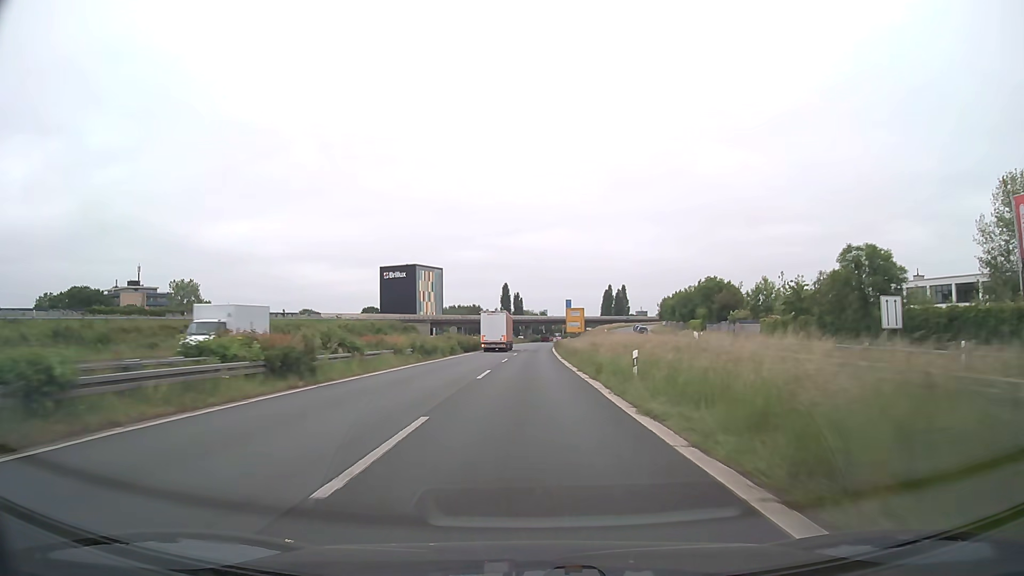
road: trunk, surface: asphalt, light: Day
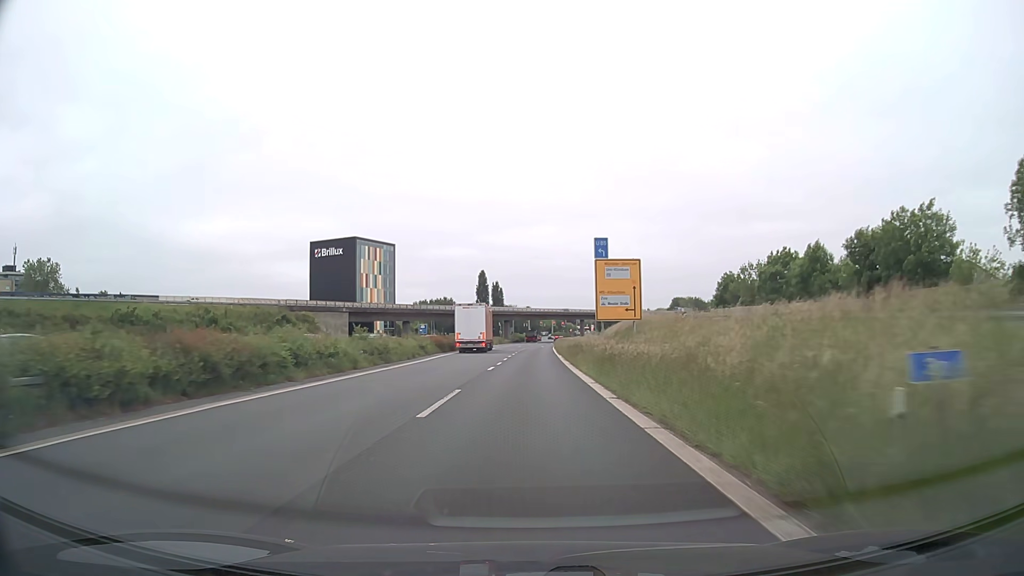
(+0.7, +63.3) m; +1°
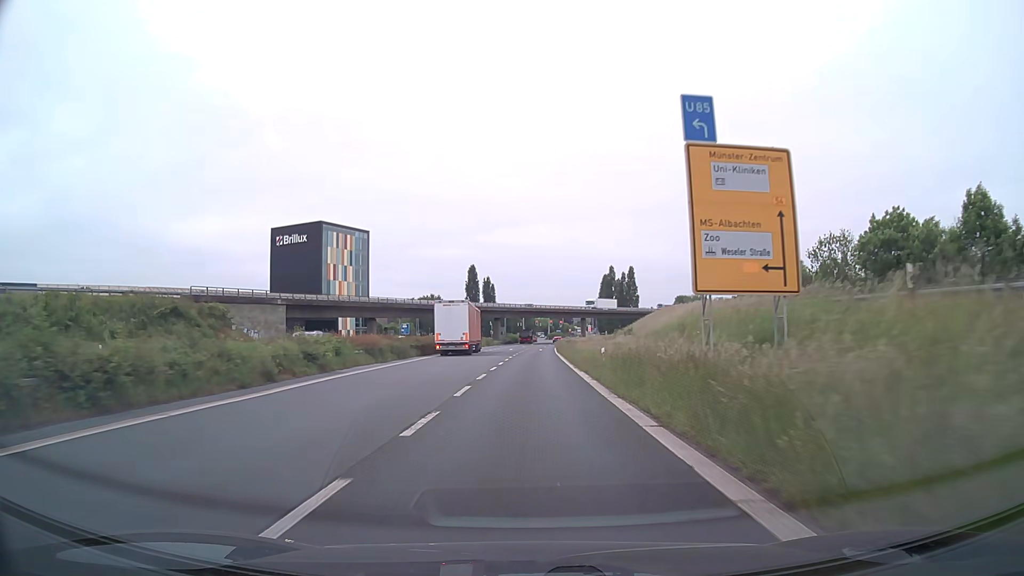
(+0.1, +25.1) m; +1°
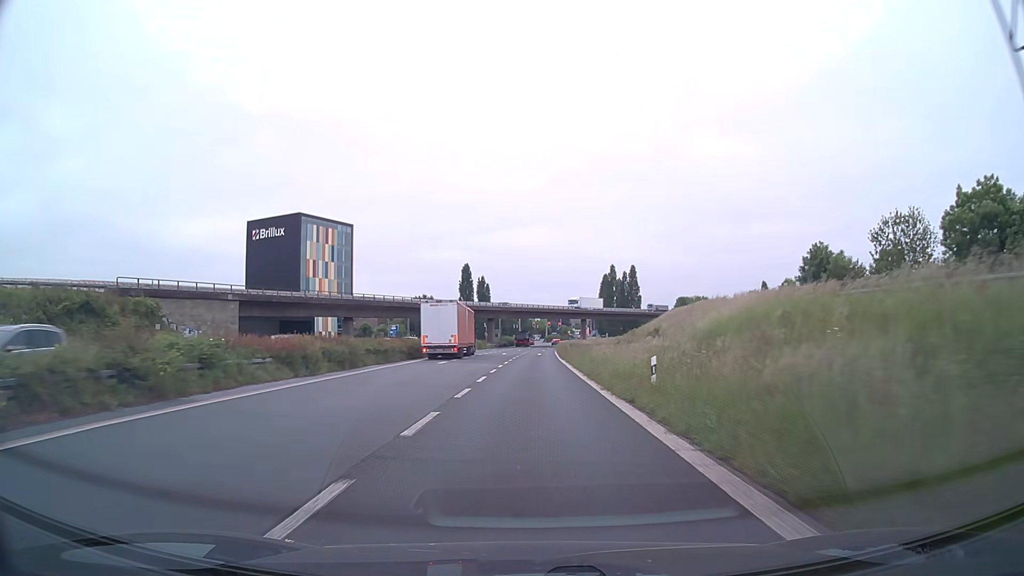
(0.0, +12.5) m; 0°
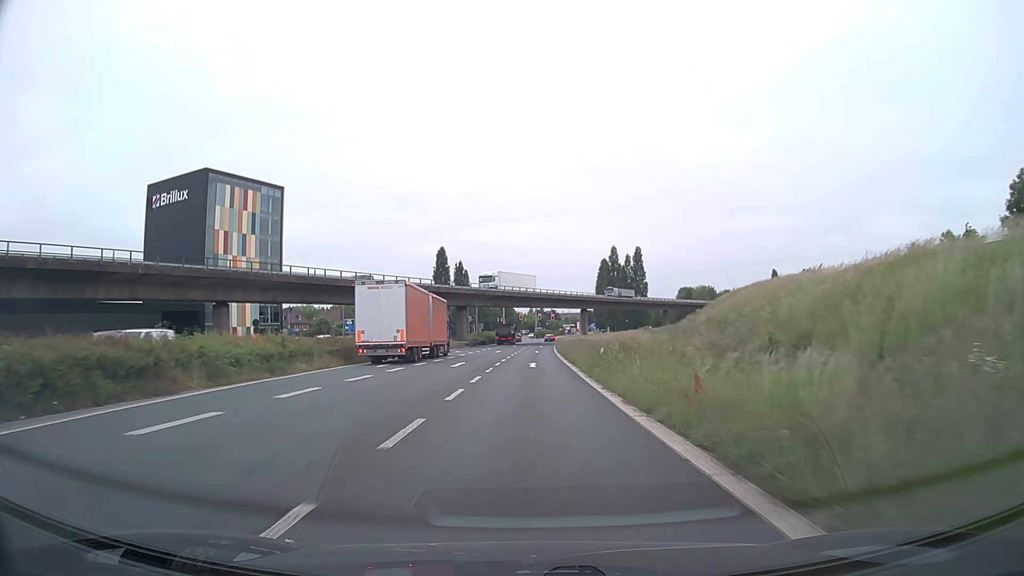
(+0.3, +37.6) m; +1°
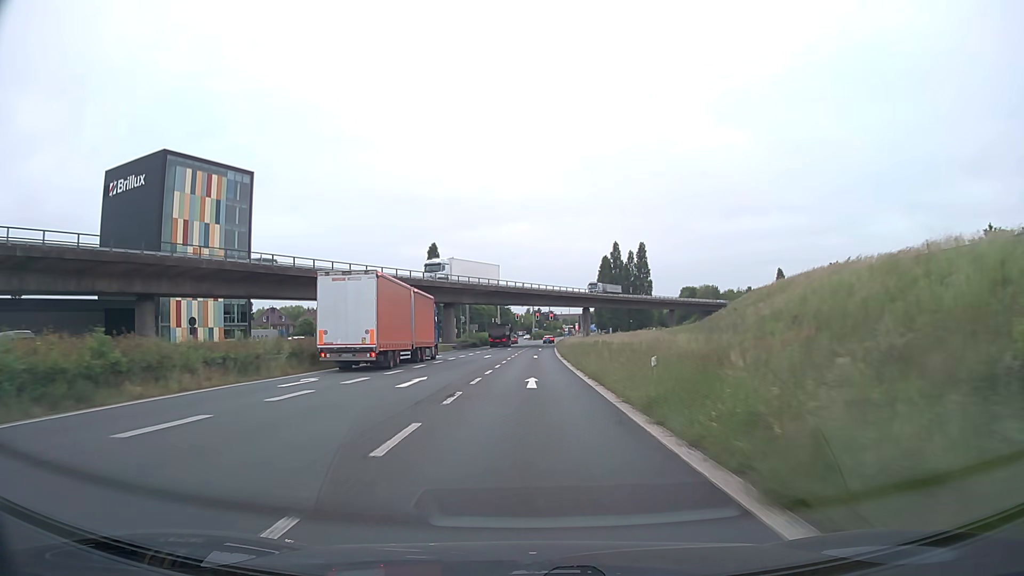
(+0.1, +12.5) m; 0°
